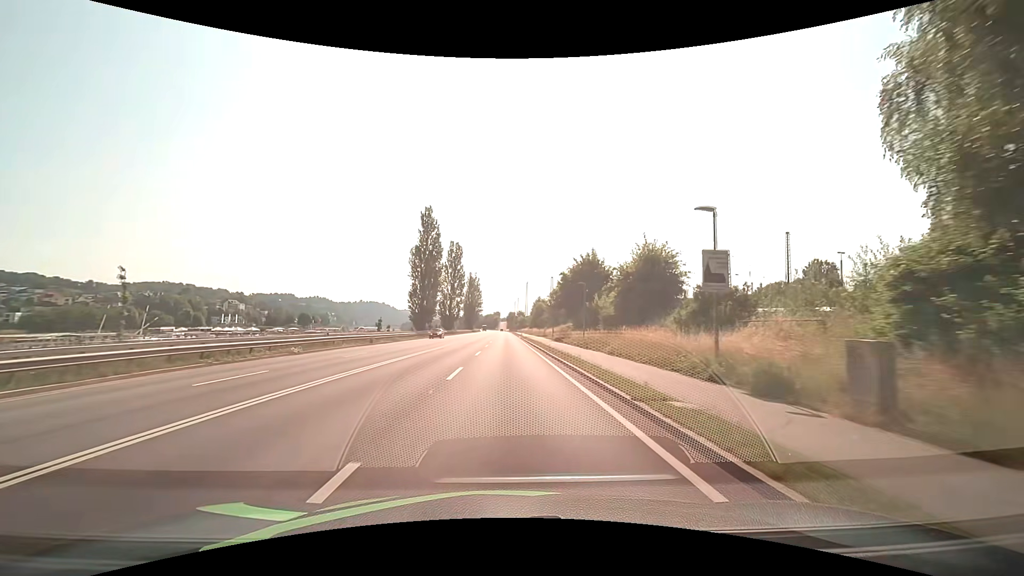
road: primary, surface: asphalt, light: Day
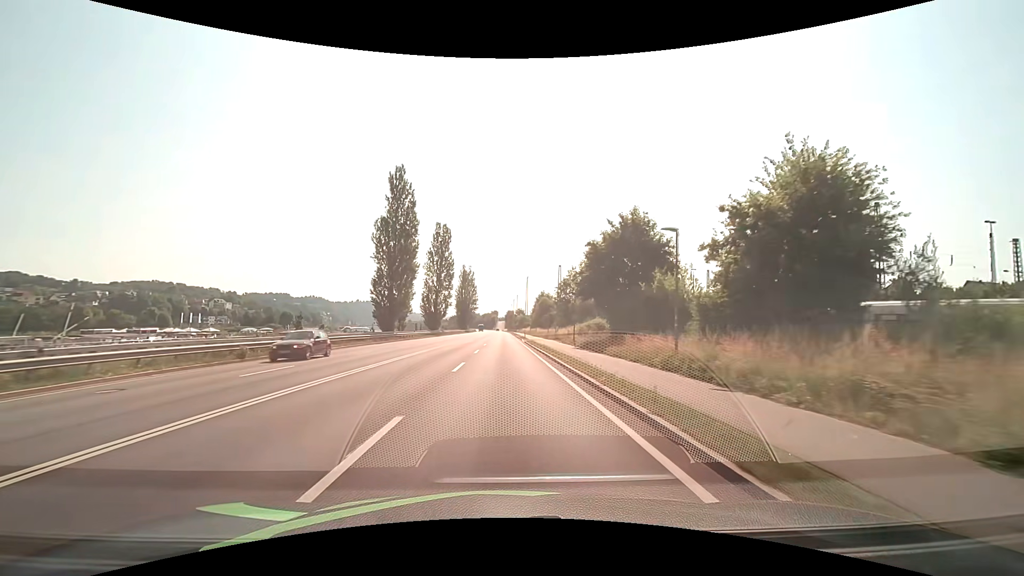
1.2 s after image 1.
(0.0, +21.5) m; 0°
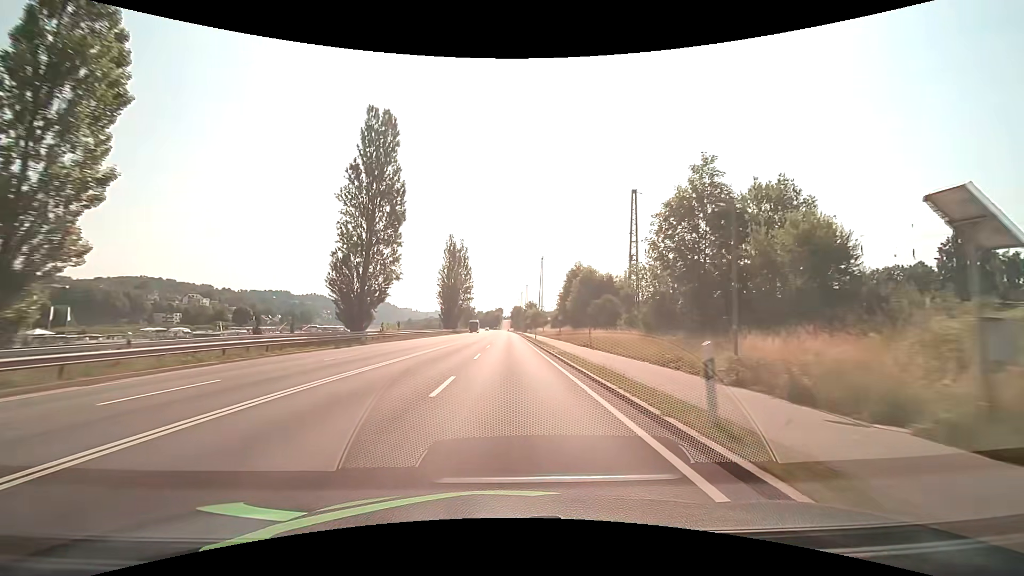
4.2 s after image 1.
(-0.5, +53.7) m; -1°
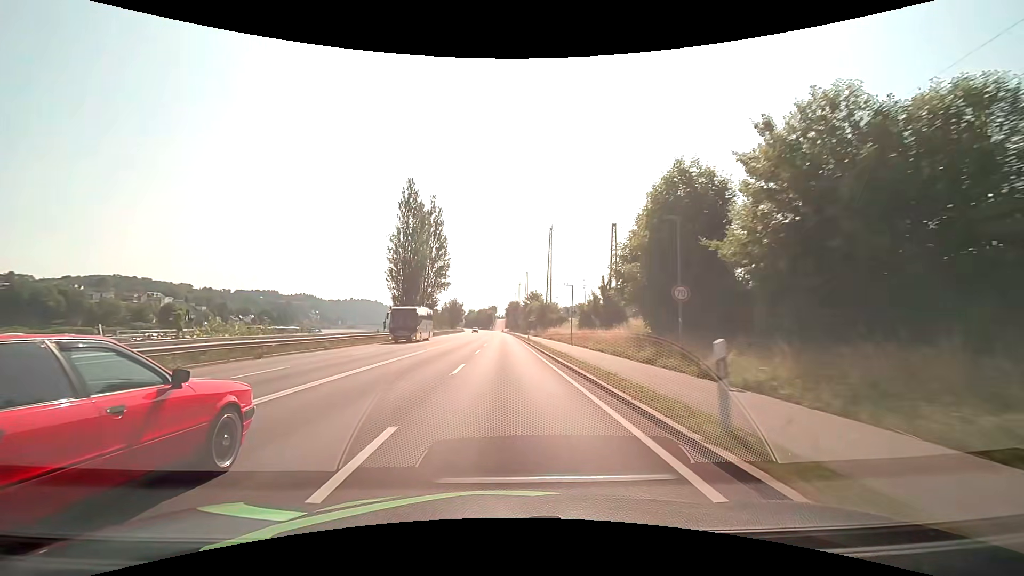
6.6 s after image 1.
(+0.3, +43.1) m; +1°
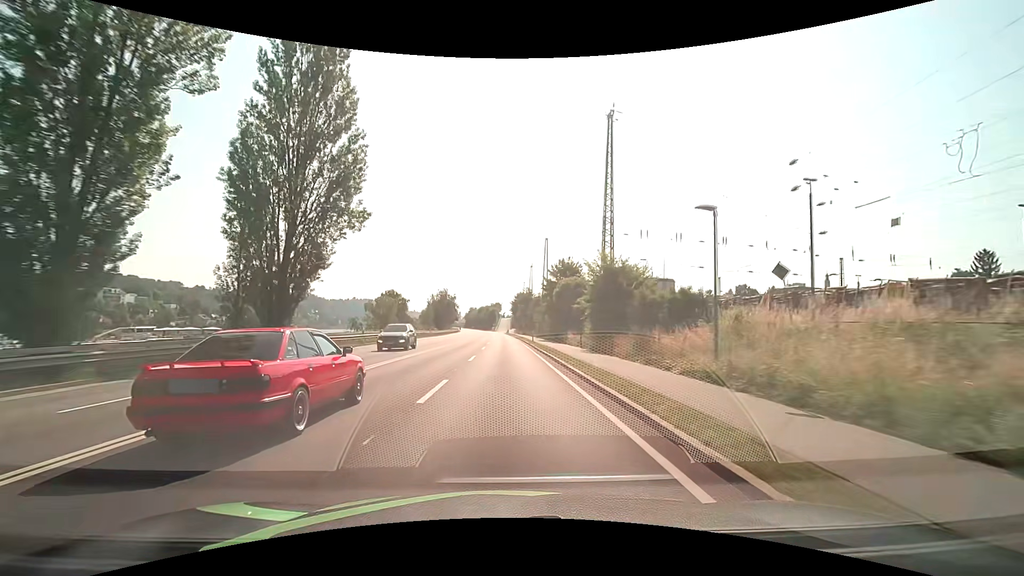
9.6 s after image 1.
(0.0, +53.9) m; 0°
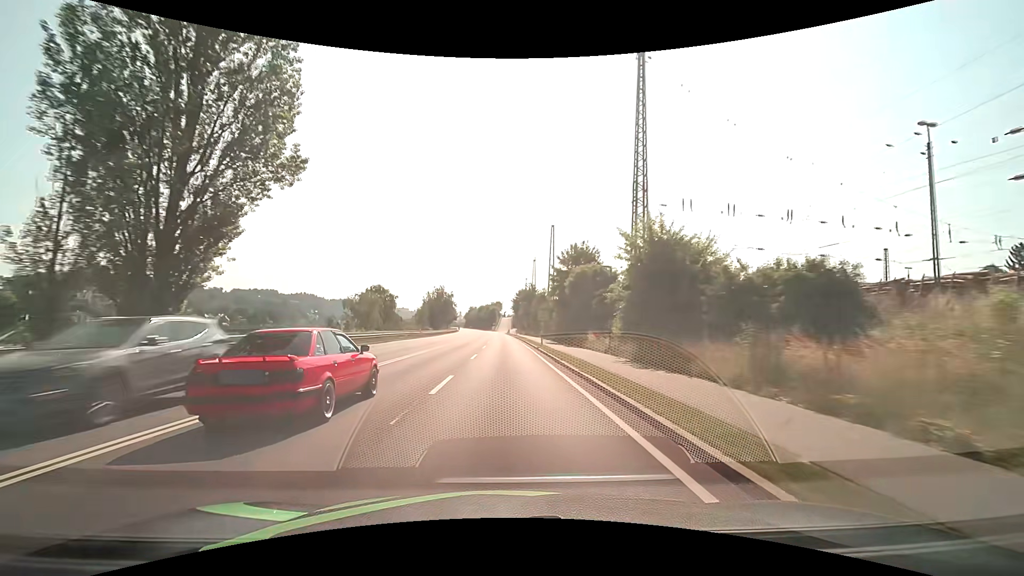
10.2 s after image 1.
(0.0, +10.8) m; 0°
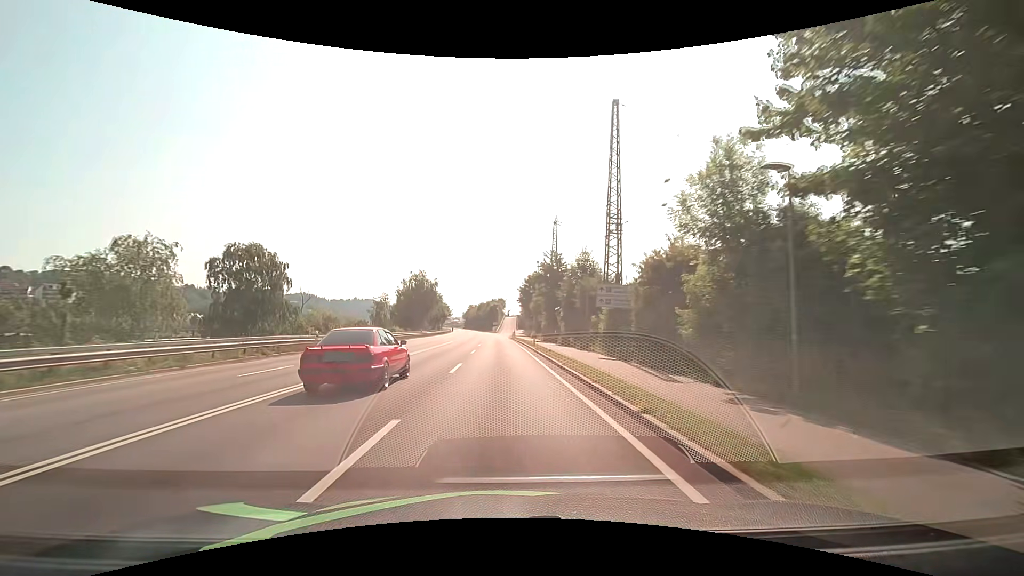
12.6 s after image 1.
(-0.2, +43.2) m; 0°
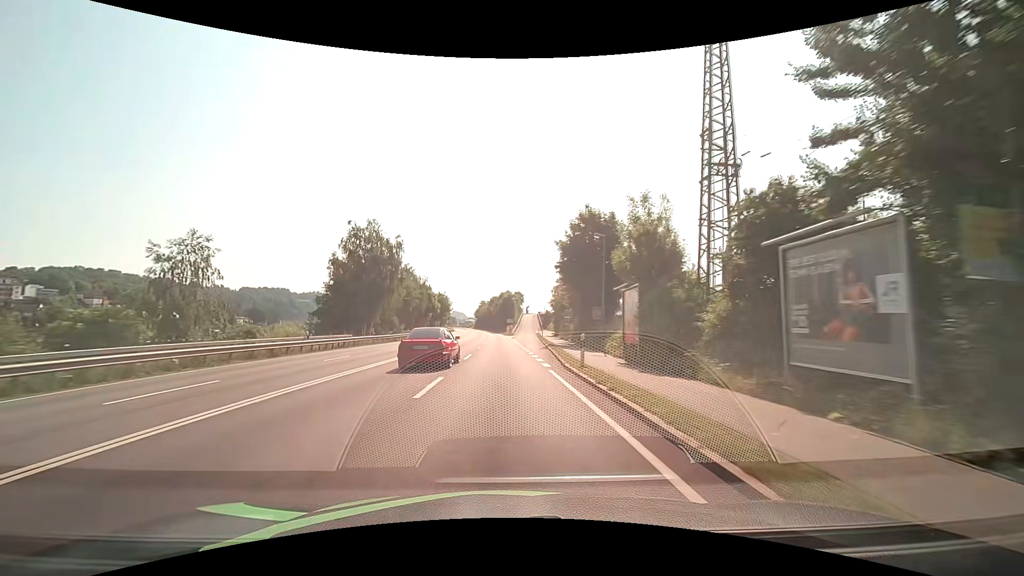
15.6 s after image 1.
(-0.9, +53.9) m; -2°
(0, +10) (0, +20) (0, +30) (-1, +40) (-1, +50) (-1, +60) (-2, +70) (-2, +80) (-2, +90) (-3, +100) m
